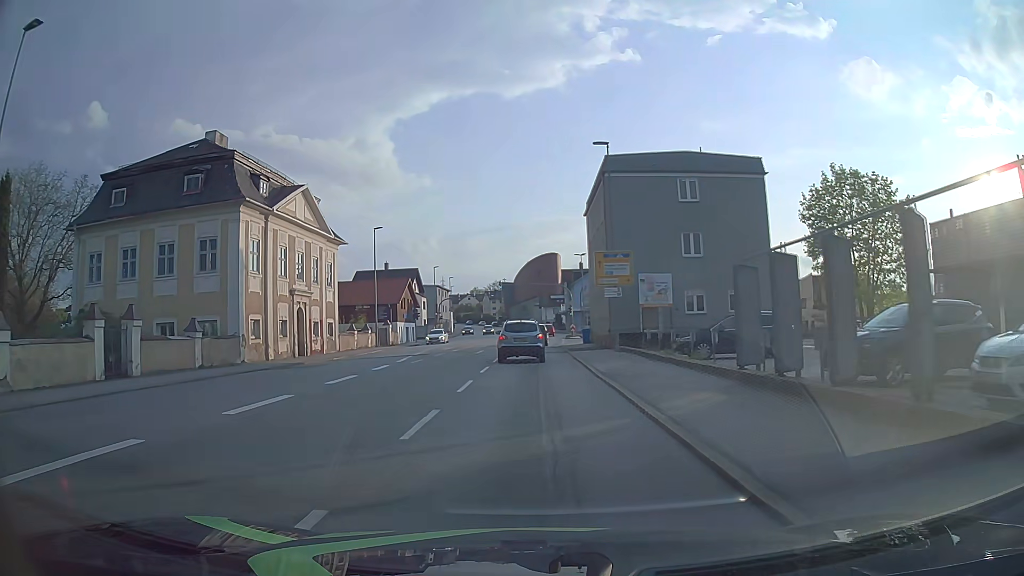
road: tertiary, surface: asphalt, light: Day
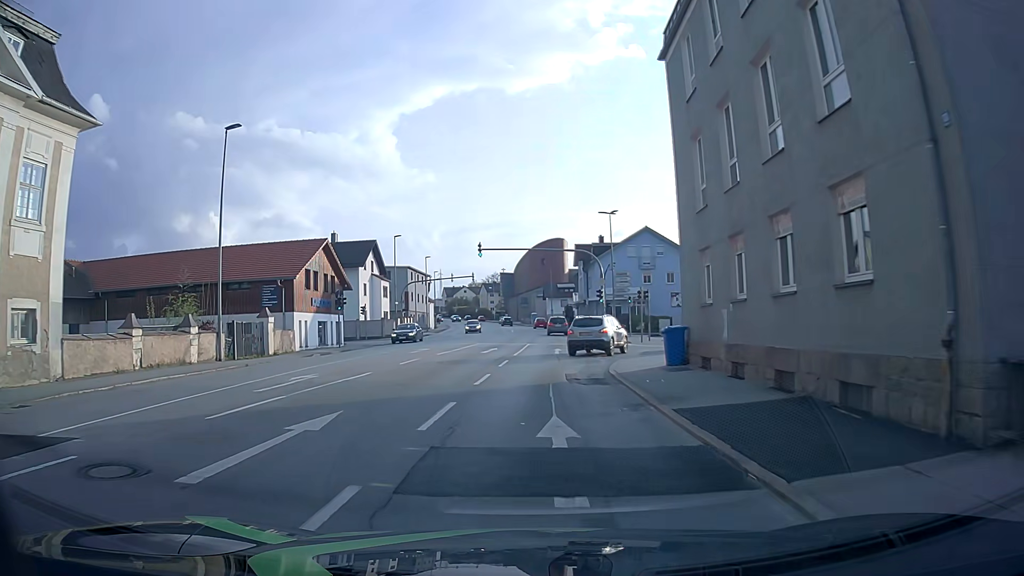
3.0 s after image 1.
(+0.1, +29.9) m; 0°
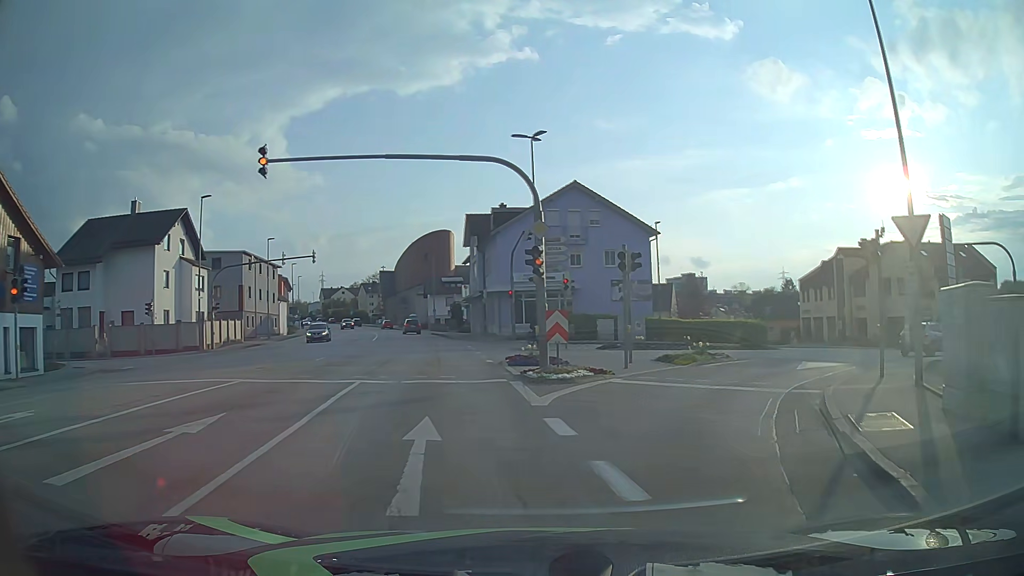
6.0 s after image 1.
(+0.6, +23.8) m; +9°
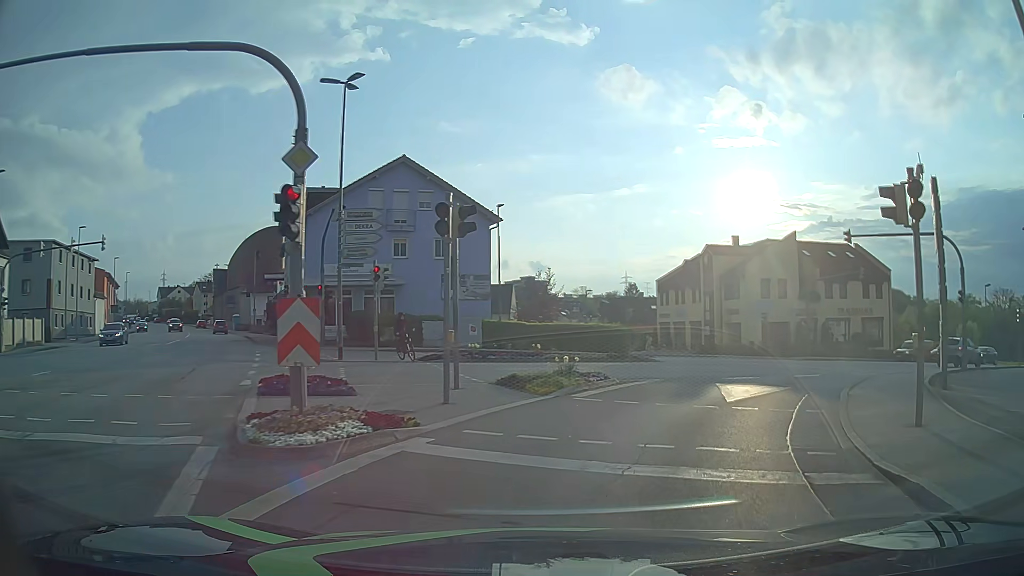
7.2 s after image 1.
(+0.9, +7.8) m; +15°
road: tertiary_link
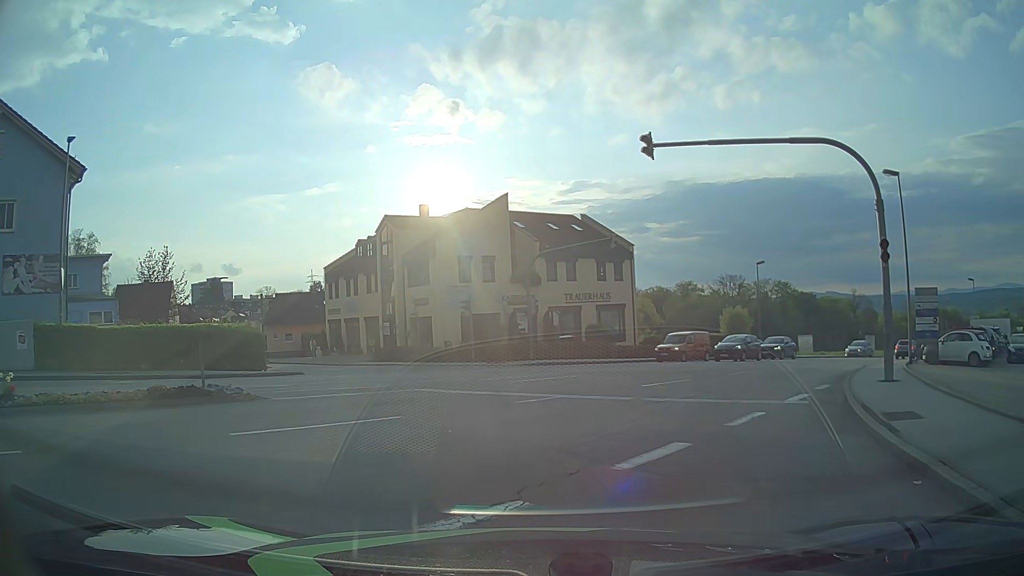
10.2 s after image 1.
(+3.4, +14.3) m; +26°
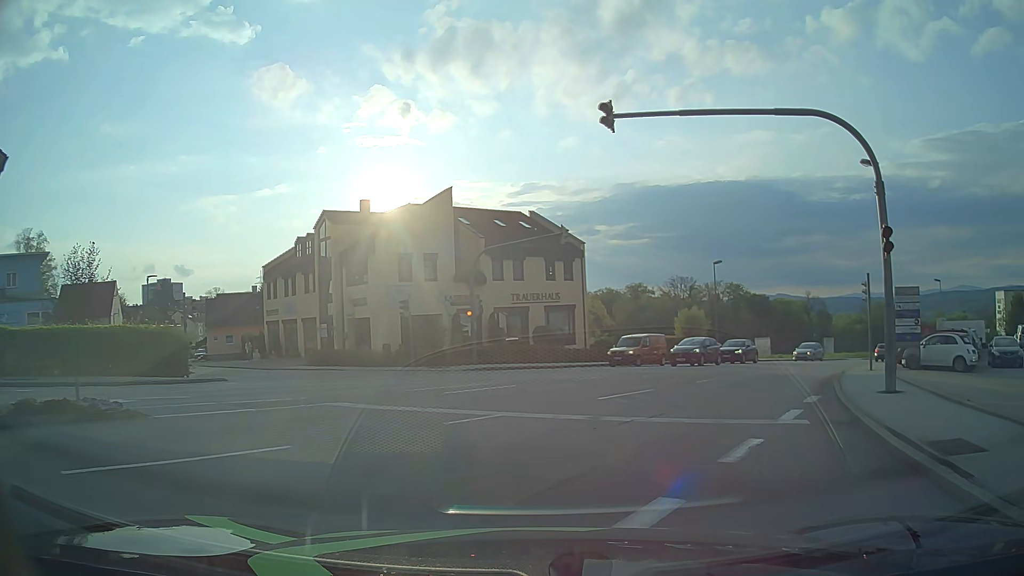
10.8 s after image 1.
(+0.1, +2.7) m; +3°
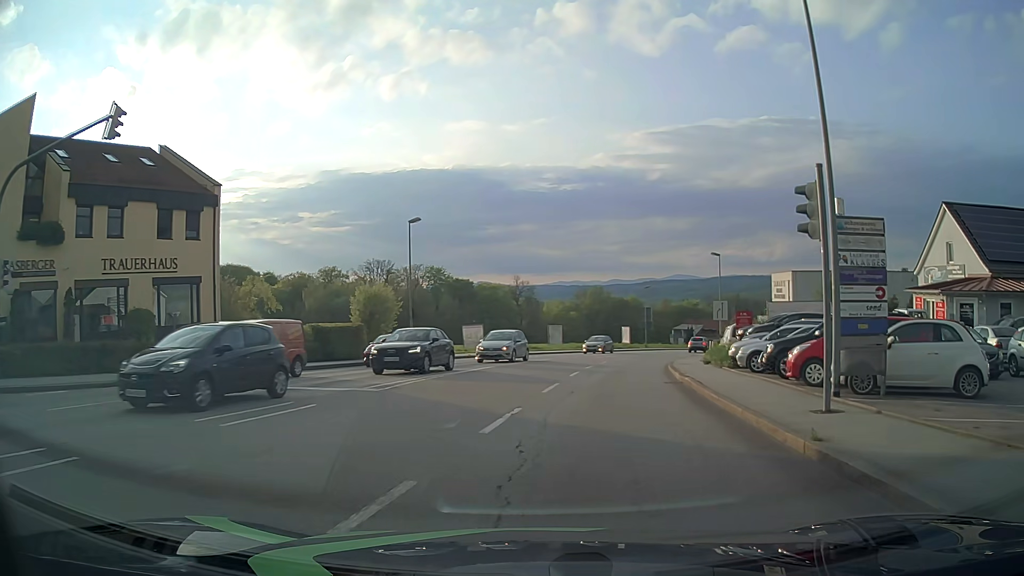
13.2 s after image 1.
(+4.2, +16.5) m; +26°
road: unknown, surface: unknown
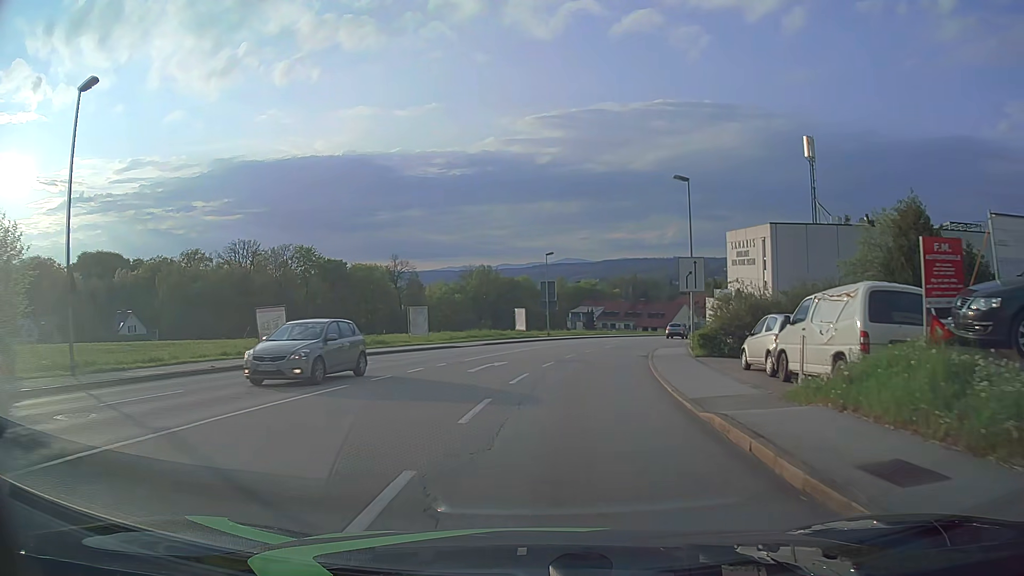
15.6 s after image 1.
(+2.7, +23.7) m; +9°
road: tertiary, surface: asphalt
(0, +10) (+1, +20) (+3, +30) (+5, +40) (+8, +49) (+11, +59) (+15, +68) (+19, +77) (+23, +86) (+28, +95) m
